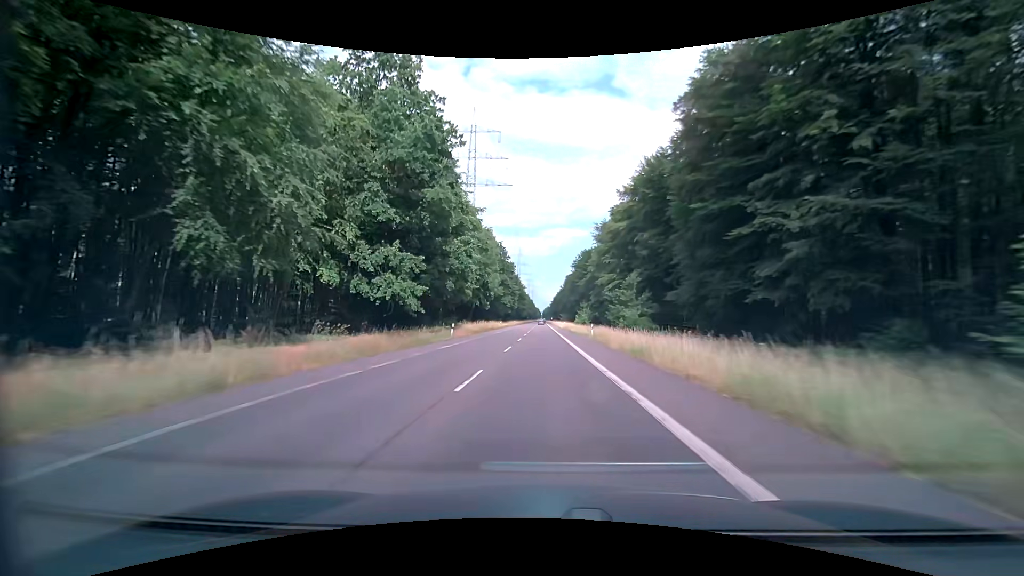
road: secondary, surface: asphalt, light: Day
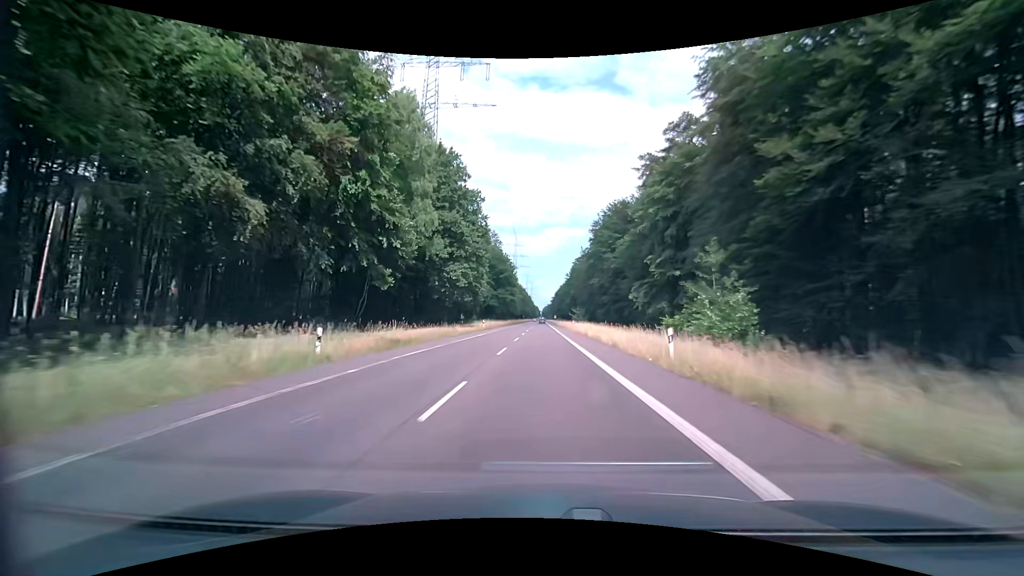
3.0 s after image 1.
(+1.2, +74.8) m; +1°
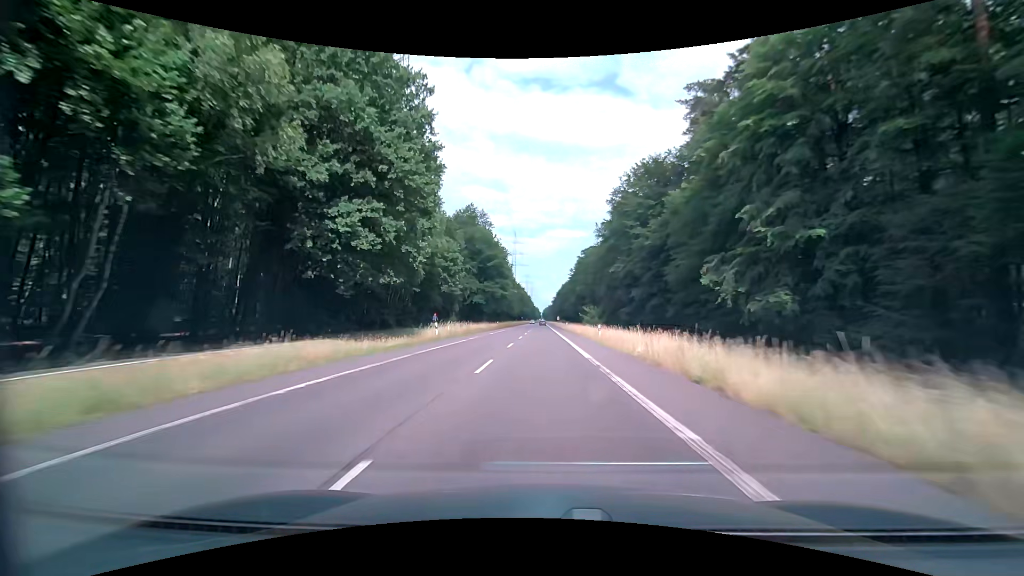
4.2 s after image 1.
(-0.2, +29.8) m; -1°
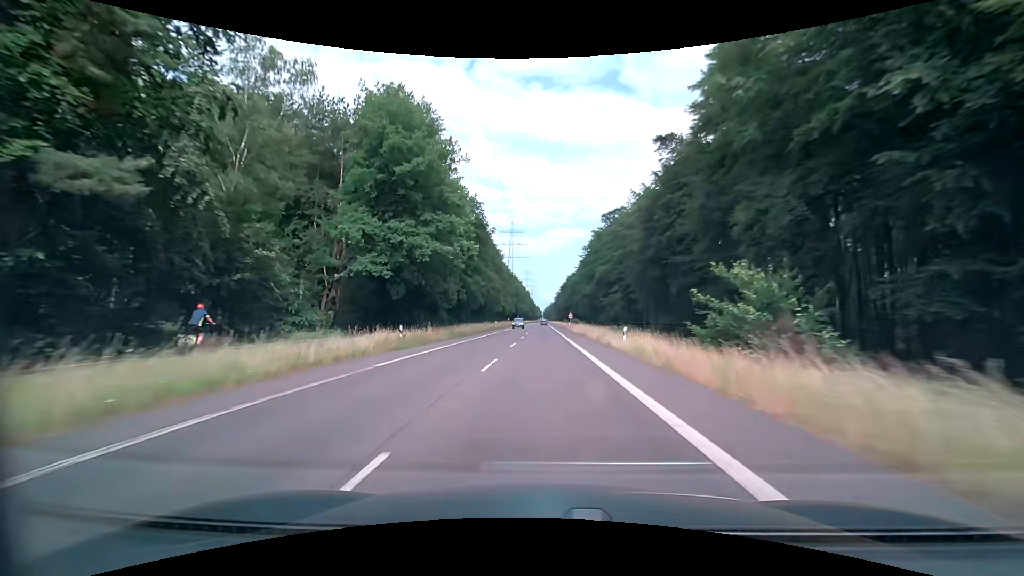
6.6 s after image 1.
(+0.2, +59.5) m; +1°
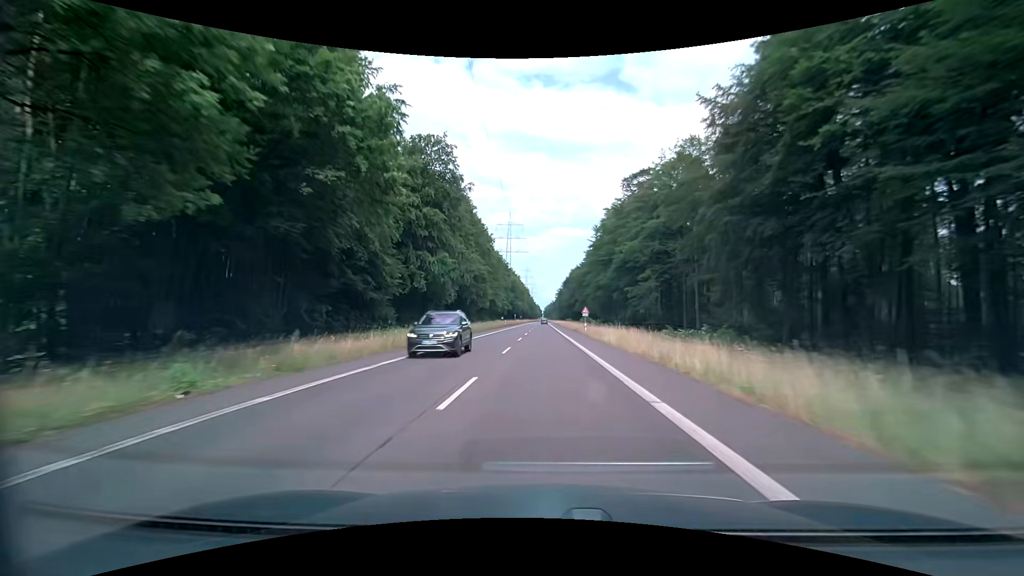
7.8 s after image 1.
(-0.3, +29.7) m; -1°
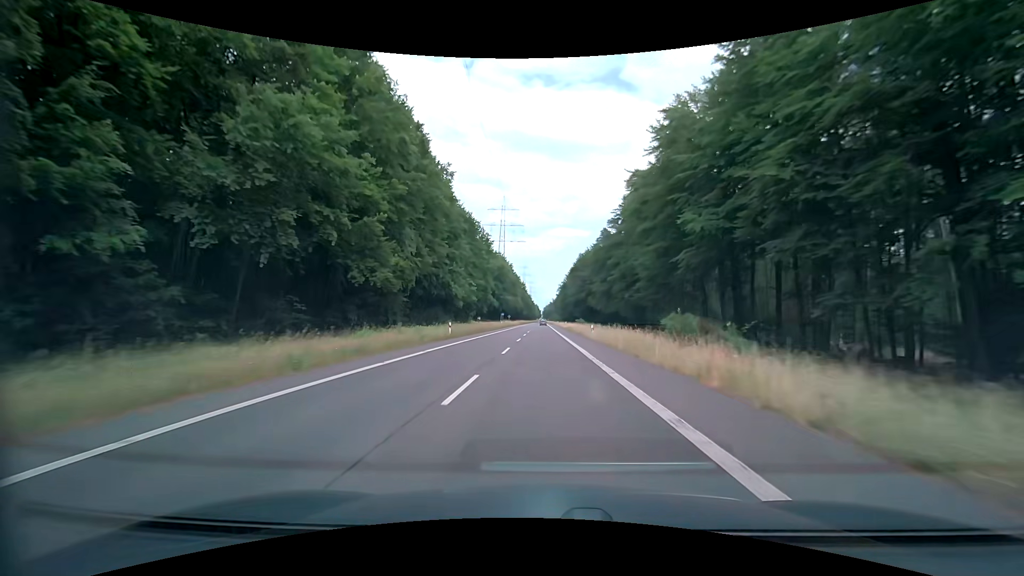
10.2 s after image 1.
(+0.4, +59.3) m; 0°
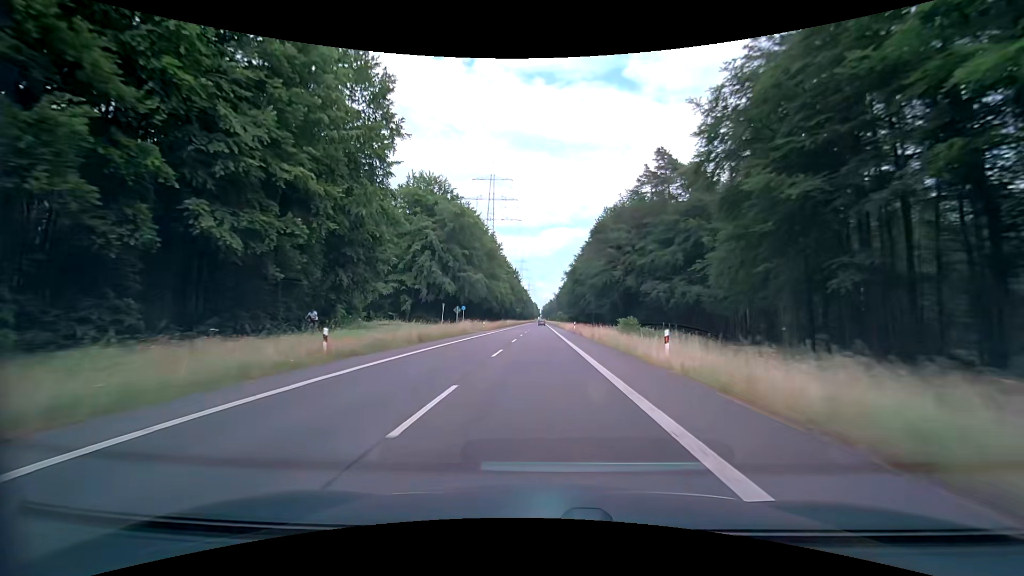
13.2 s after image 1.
(+0.1, +74.0) m; 0°
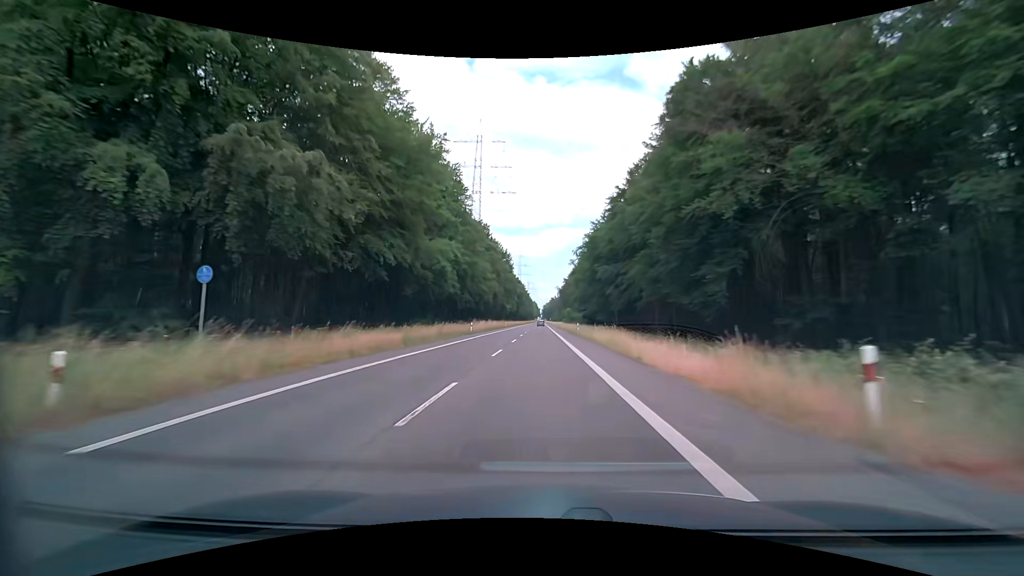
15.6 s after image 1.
(-0.1, +59.1) m; 0°
(0, +10) (0, +20) (0, +30) (0, +40) (0, +50) (0, +60) (0, +70) (0, +80) (0, +90) (0, +100) m
